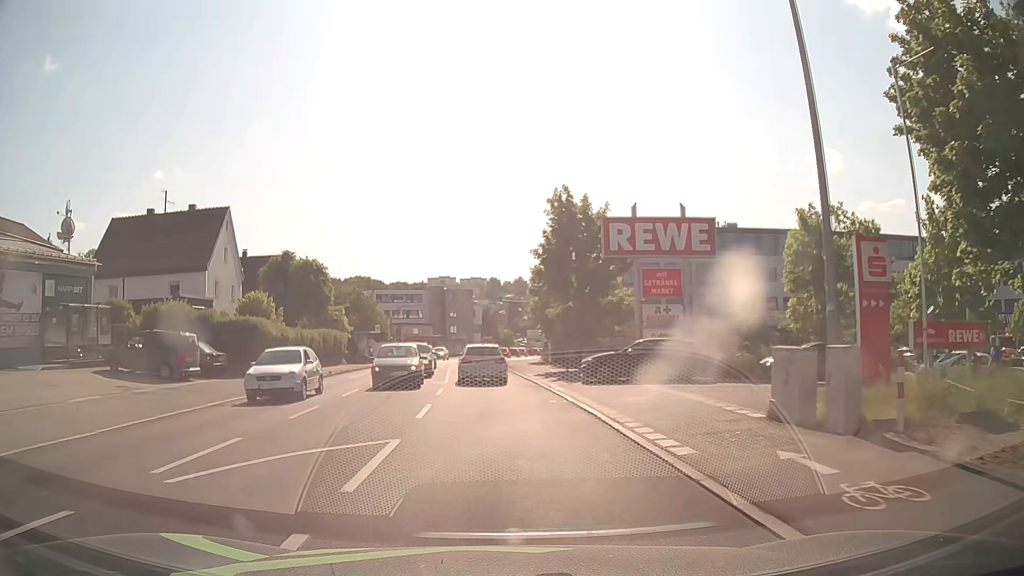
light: Day
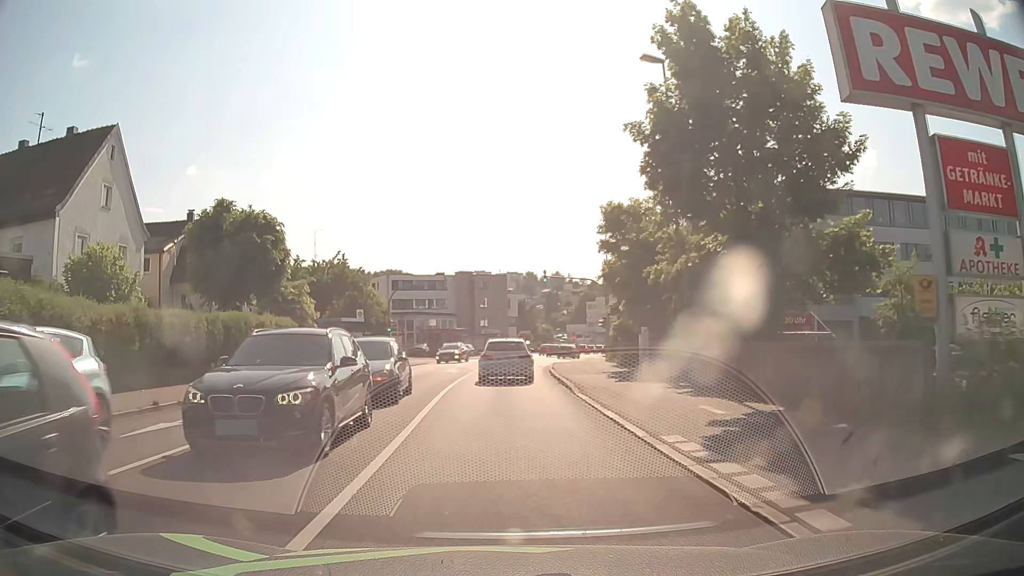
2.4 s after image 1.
(-0.6, +21.6) m; -3°
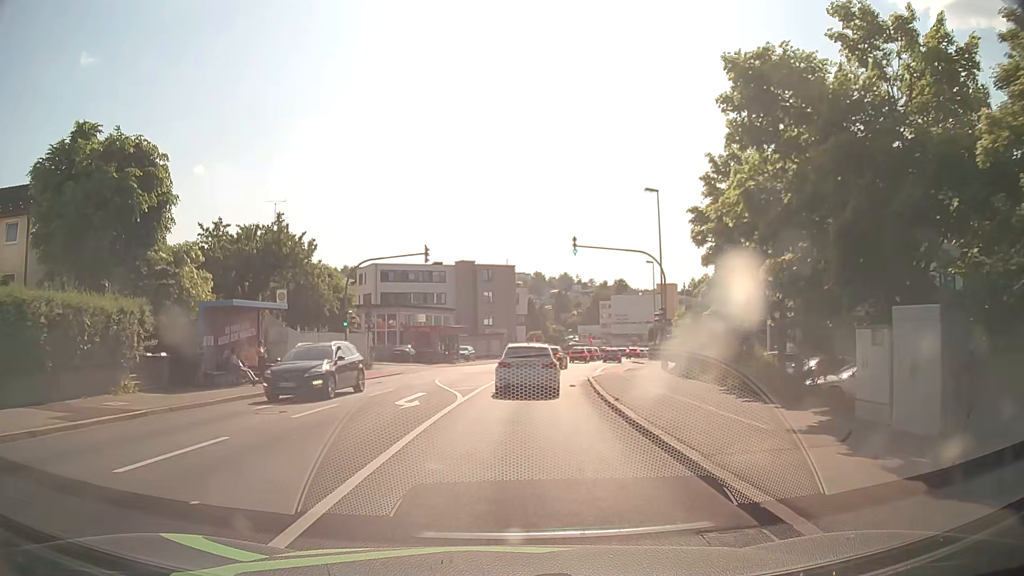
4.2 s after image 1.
(-0.2, +16.3) m; -1°
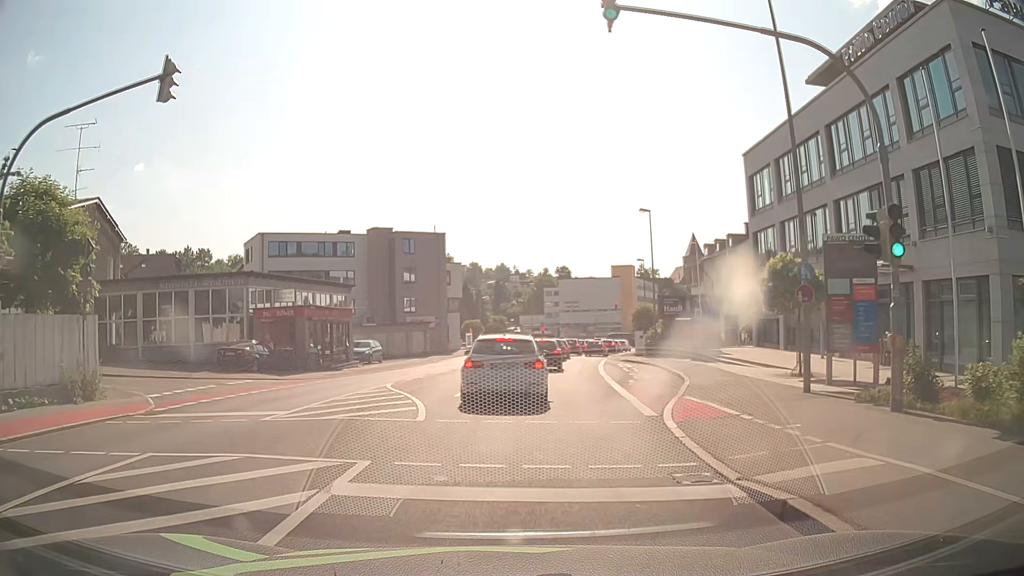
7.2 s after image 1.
(+0.9, +23.6) m; +6°
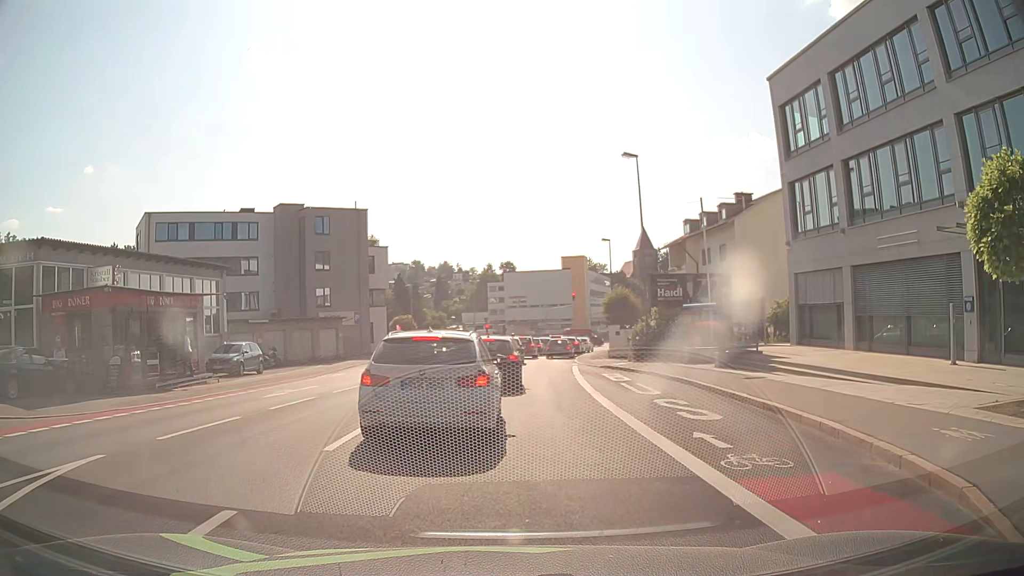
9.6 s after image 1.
(+0.5, +13.4) m; +5°
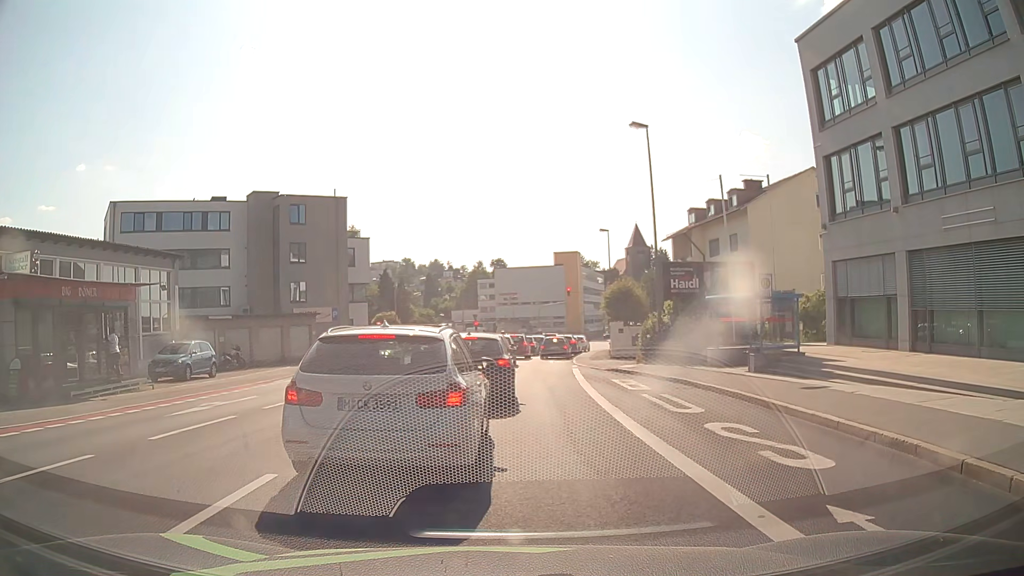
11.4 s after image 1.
(0.0, +4.3) m; -1°
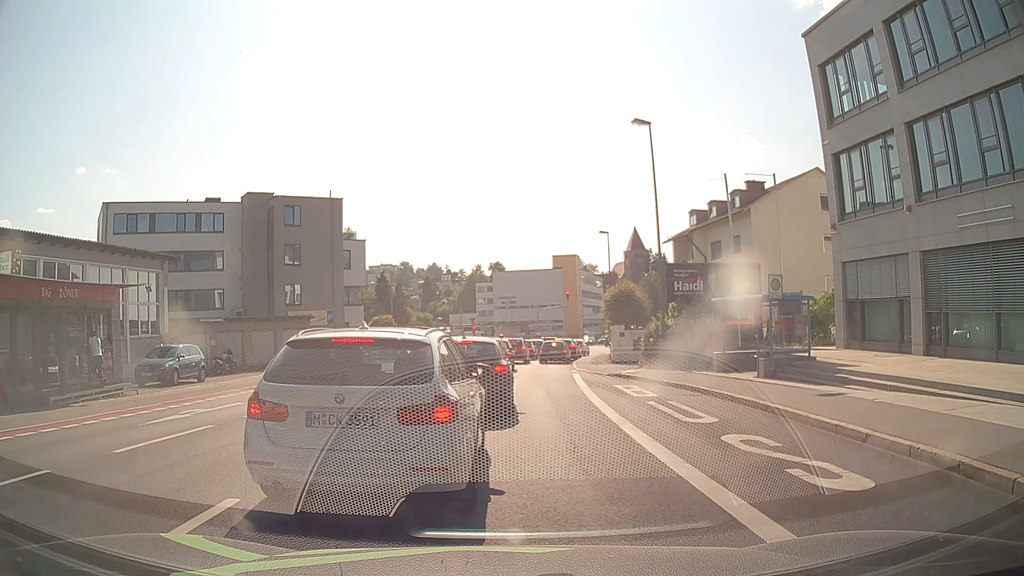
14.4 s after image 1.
(0.0, +0.9) m; 0°
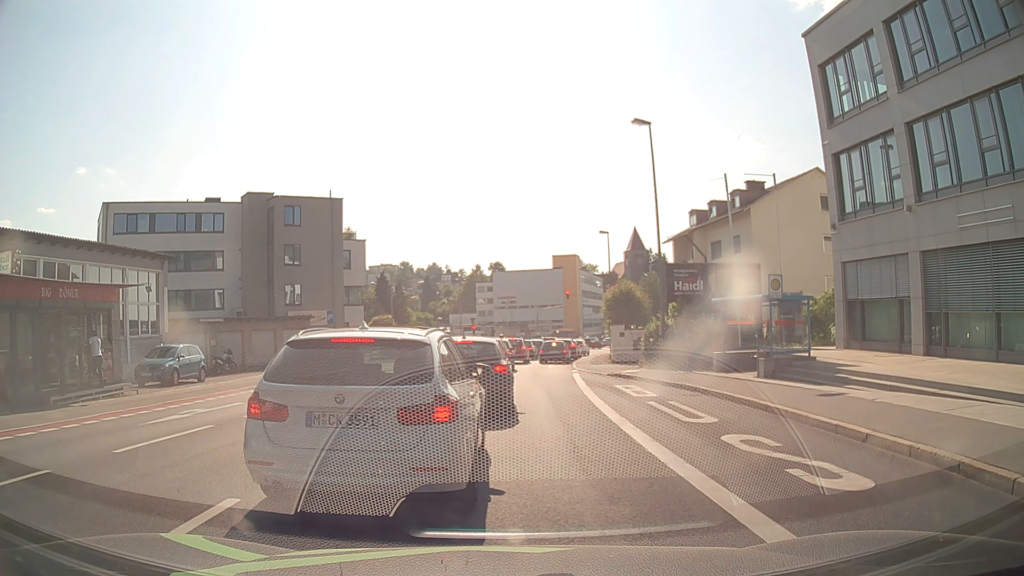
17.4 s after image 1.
(0.0, 0.0) m; 0°
(0, +10) (+1, +20) (+1, +30) (+2, +40) (+4, +50) (+6, +60) (+8, +69) (+11, +79) (+15, +88) (+19, +97) m
